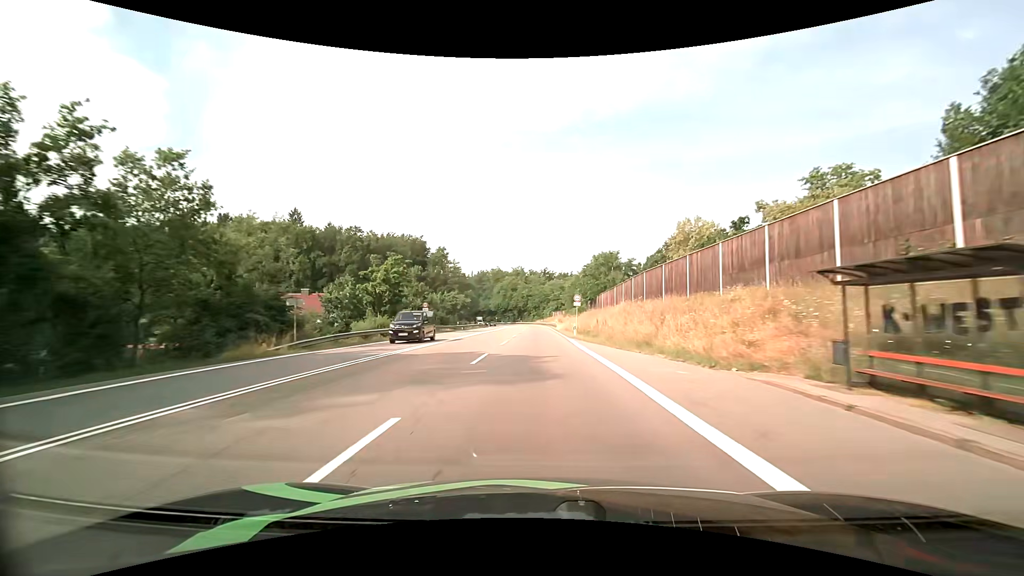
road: secondary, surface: asphalt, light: Day
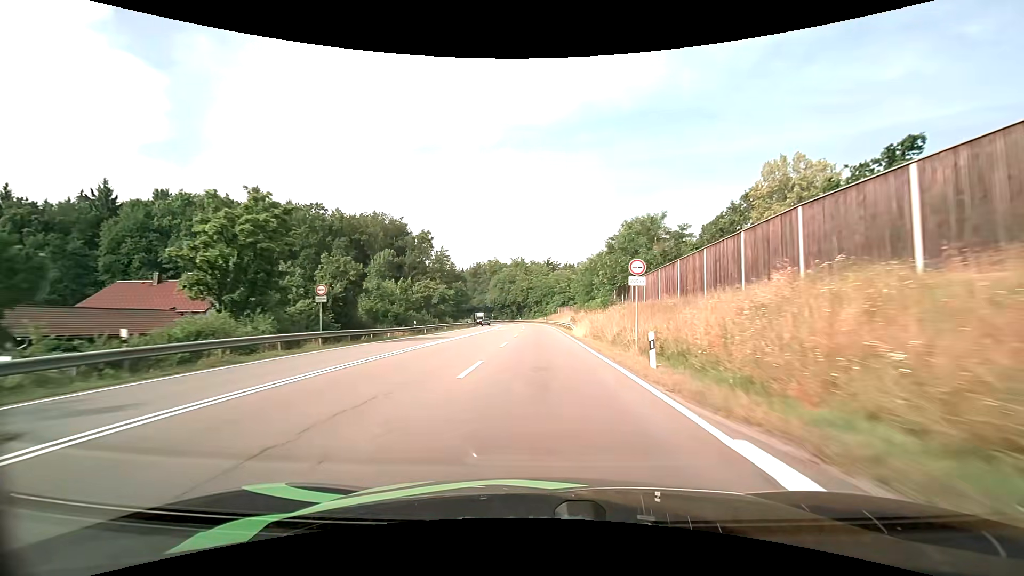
(-0.1, +26.1) m; 0°
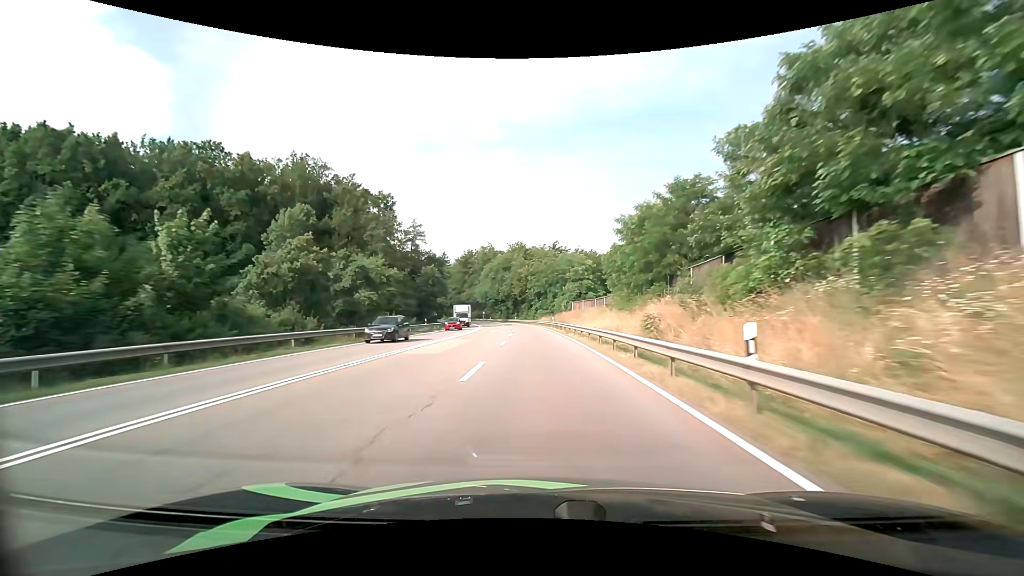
(-0.1, +38.8) m; 0°
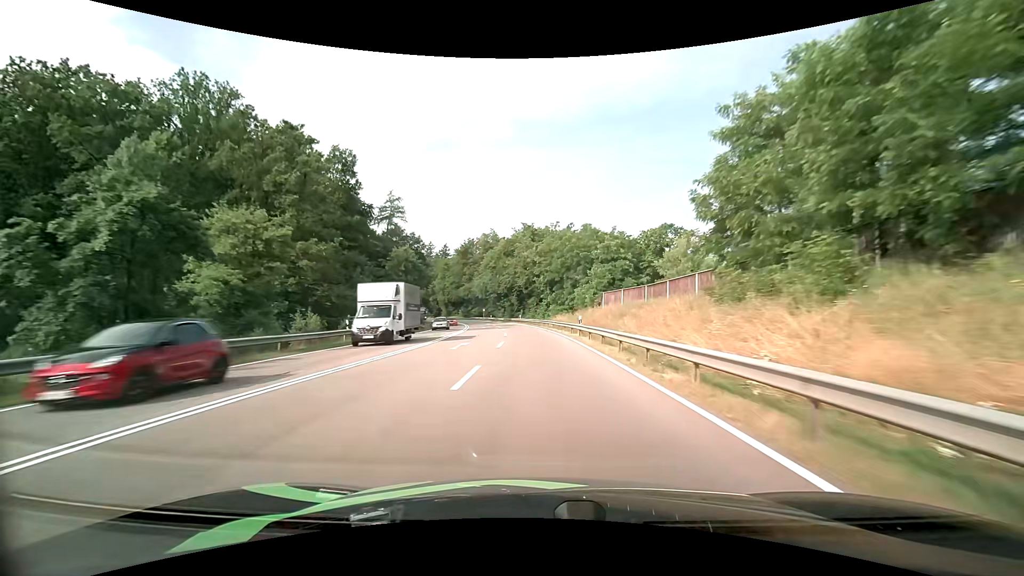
(-0.1, +25.3) m; -1°
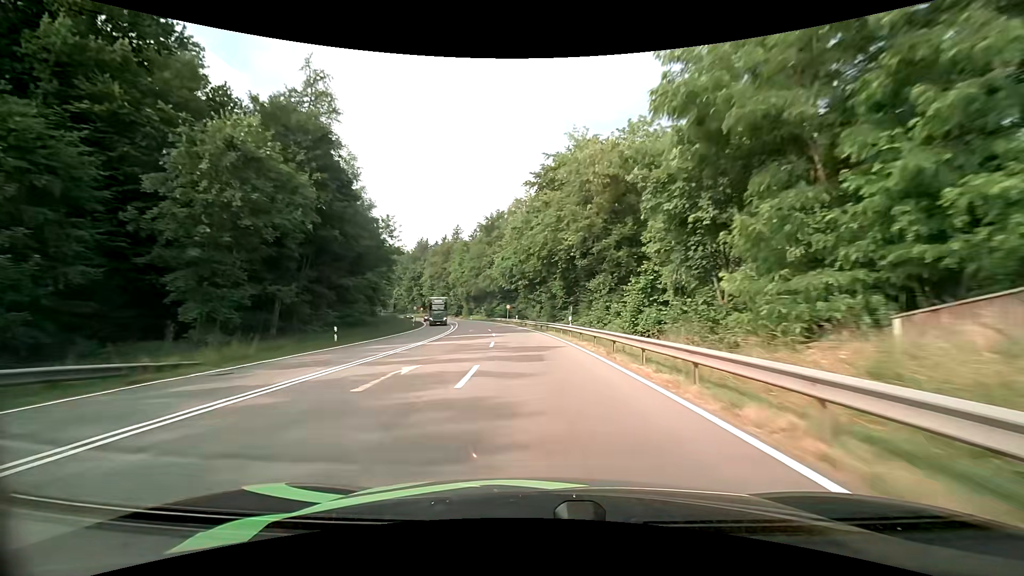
(-1.9, +47.7) m; -5°
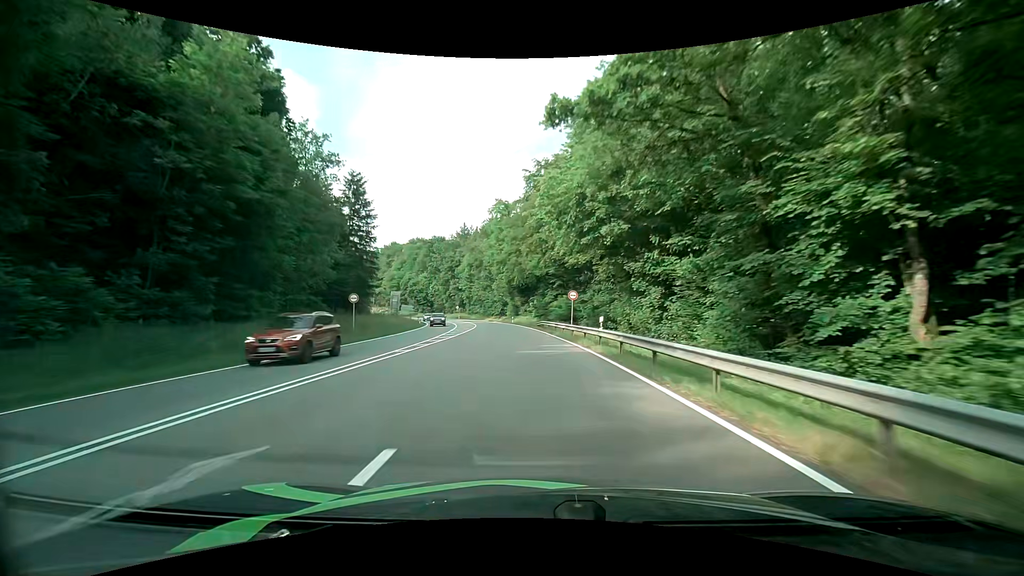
(-2.5, +44.6) m; -7°
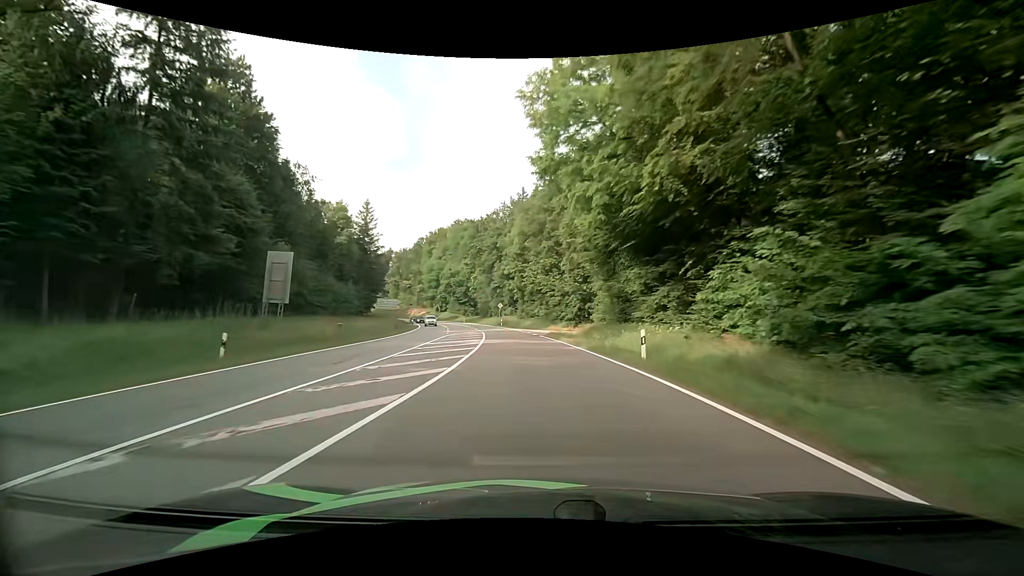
(-4.8, +57.0) m; -9°
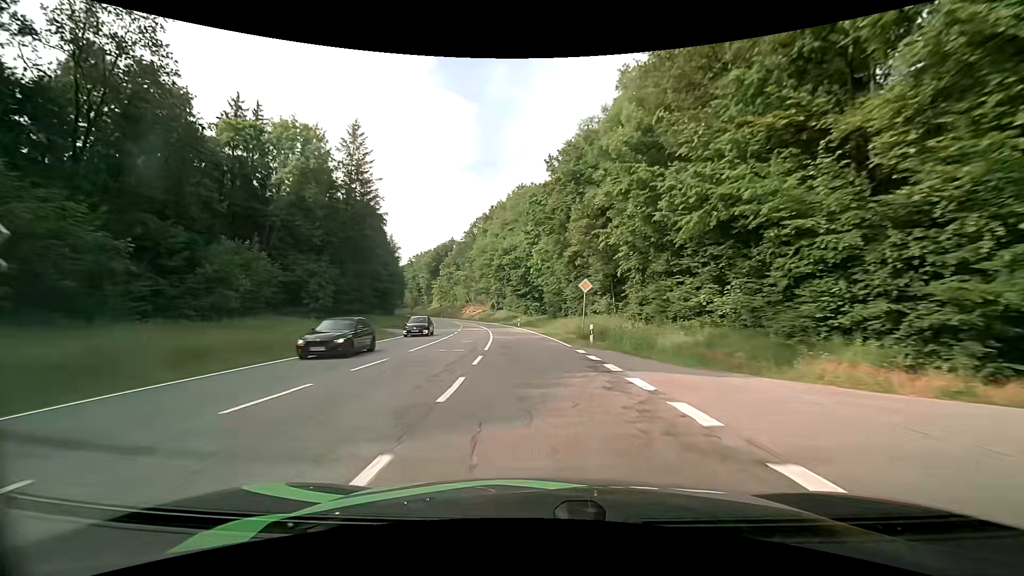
(-3.4, +47.4) m; -8°
(0, +10) (-1, +20) (-2, +30) (-3, +40) (-4, +50) (-6, +60) (-8, +69) (-10, +79) (-12, +89) (-15, +99) m
